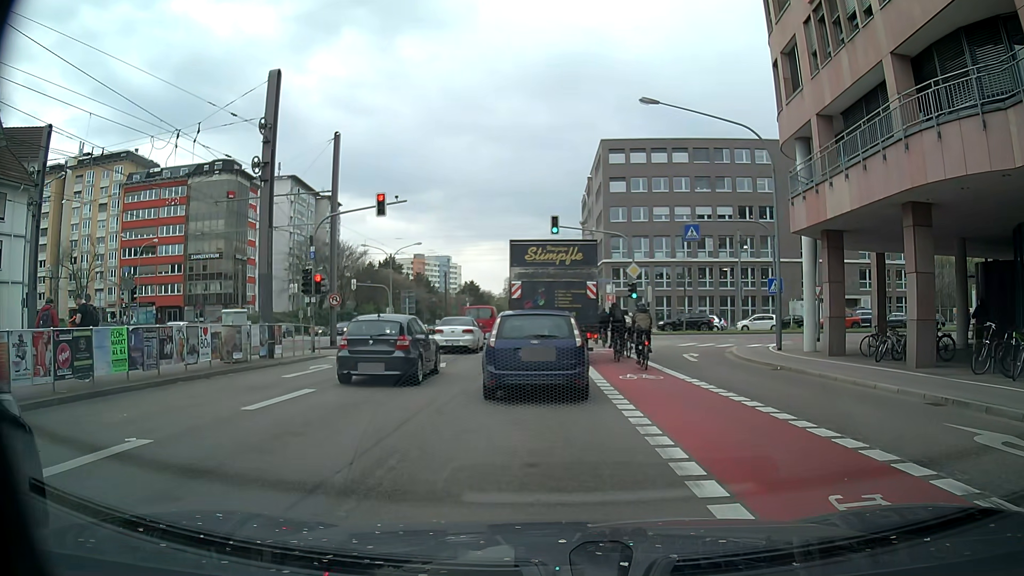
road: secondary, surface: asphalt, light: Day
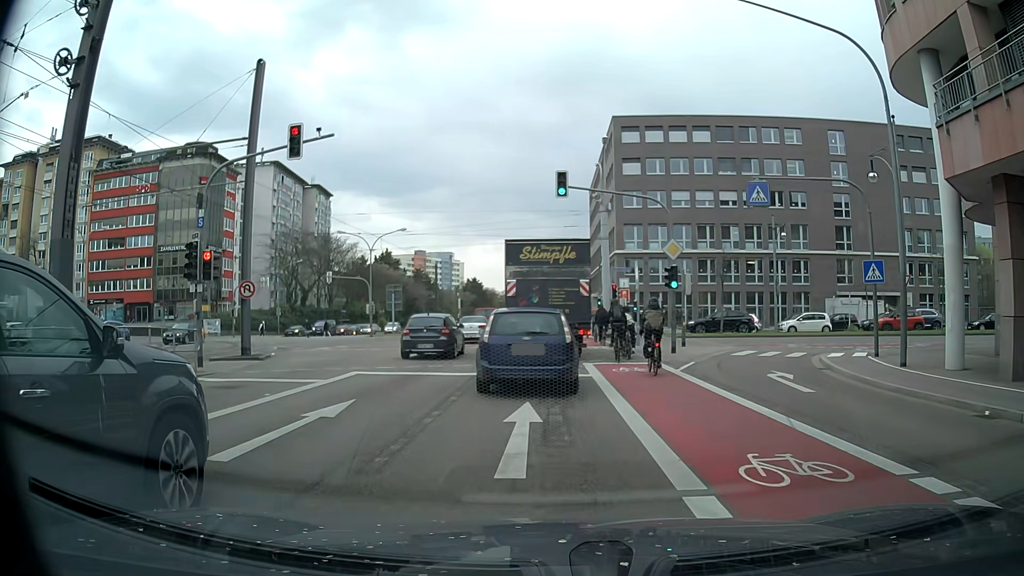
(-0.1, +10.2) m; -2°
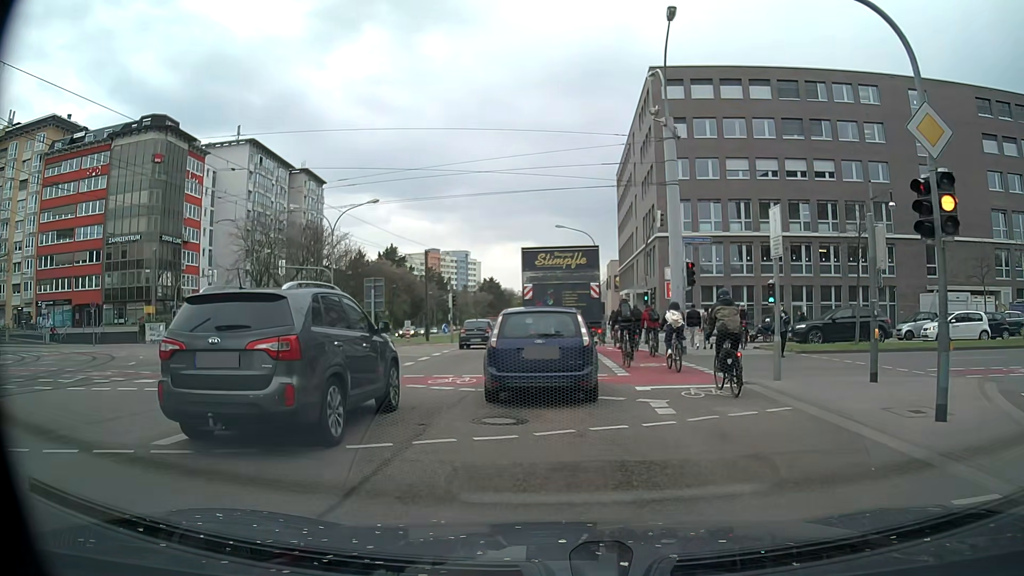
(+0.2, +16.4) m; +1°
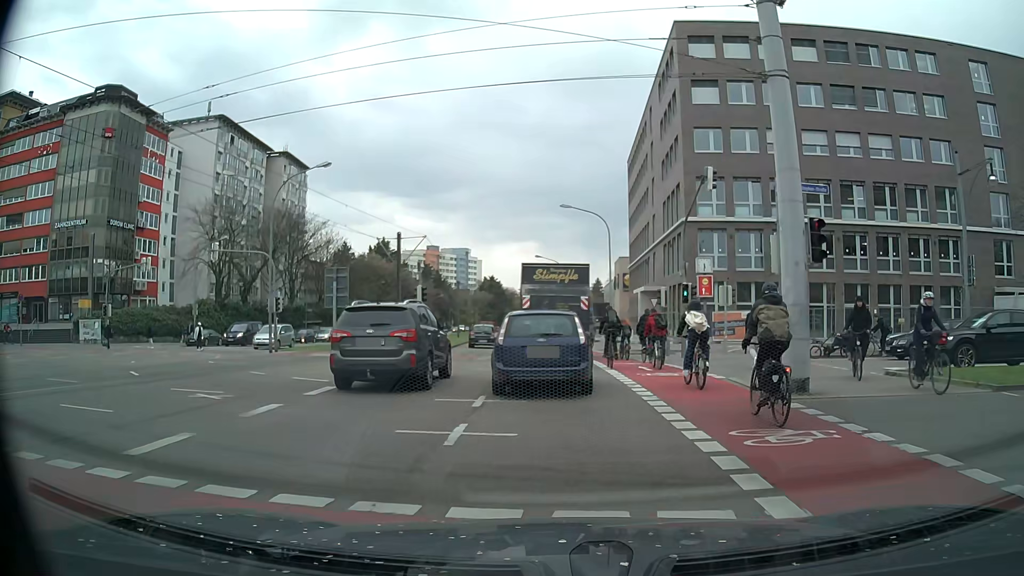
(-0.1, +11.0) m; -3°
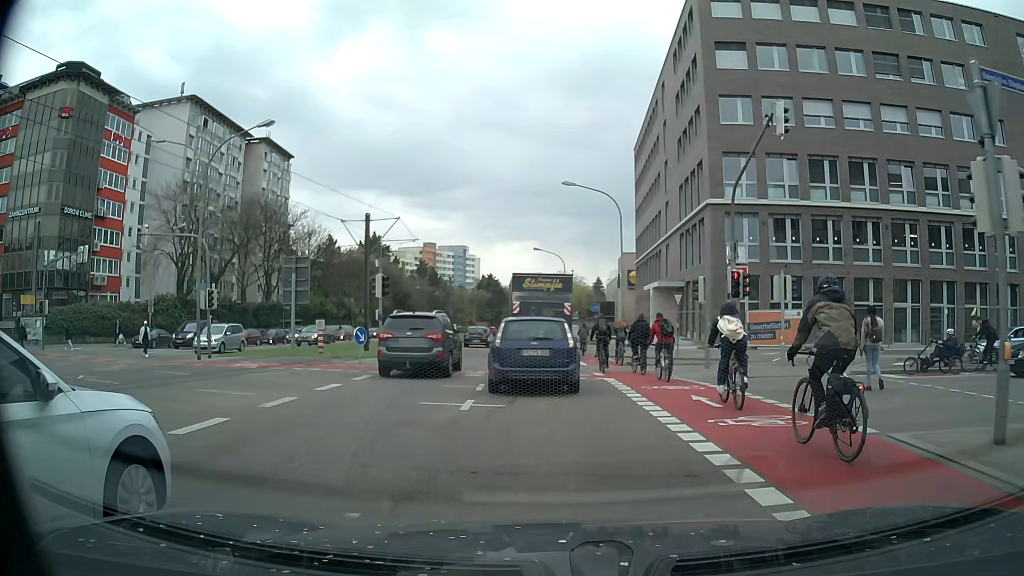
(+0.2, +7.8) m; +2°
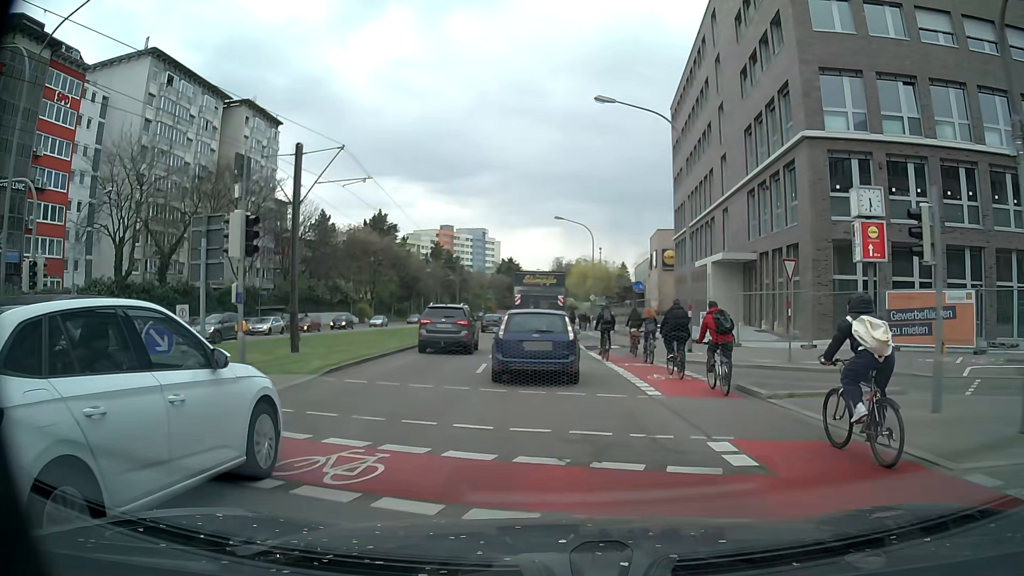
(-0.1, +13.3) m; -1°
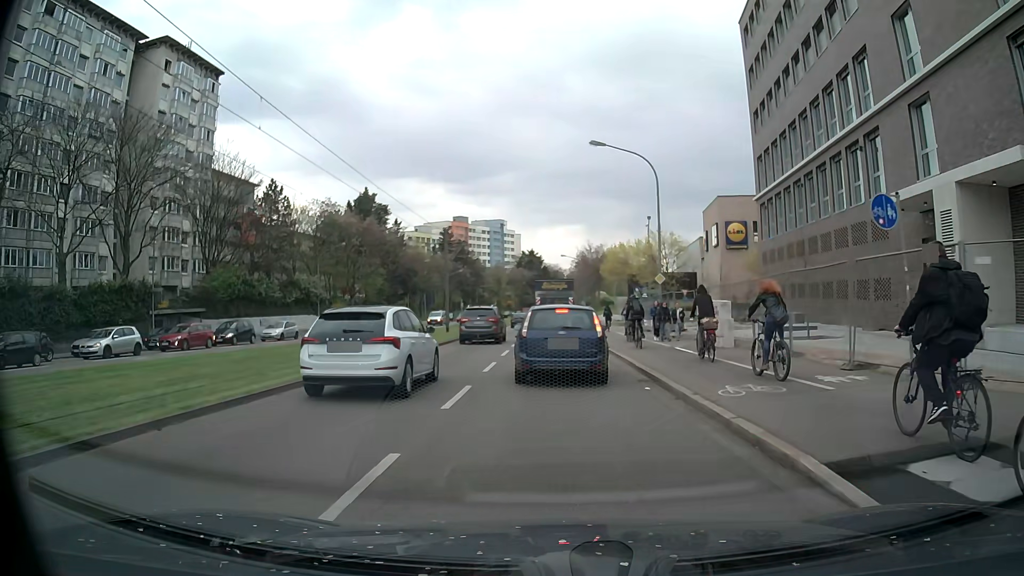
(-0.7, +24.4) m; -2°
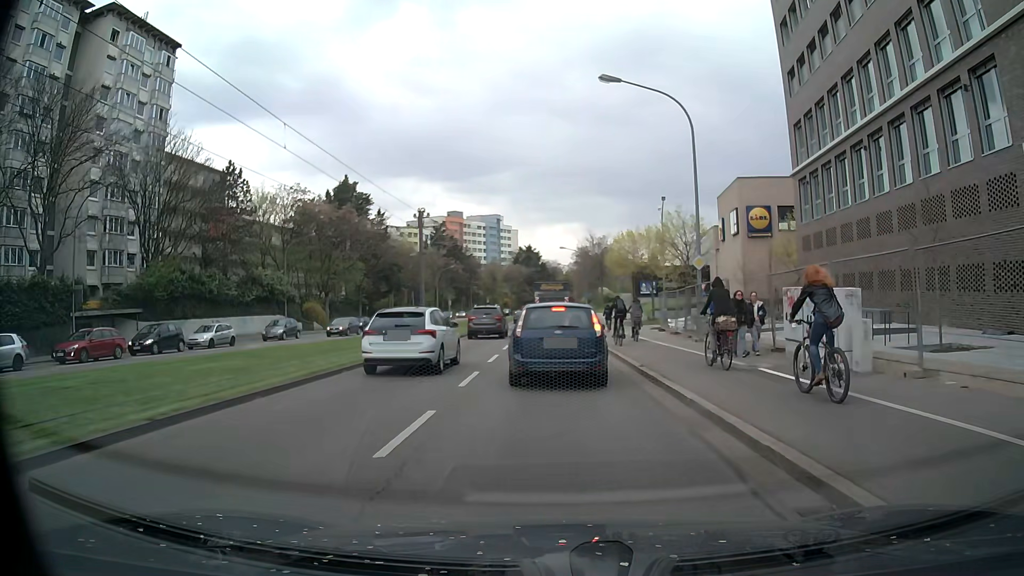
(0.0, +9.2) m; +1°
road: primary
(0, +10) (0, +20) (-2, +30) (-4, +40) (-4, +50) (-4, +60) (-4, +70) (-4, +80) (-4, +90) (-4, +100) m
